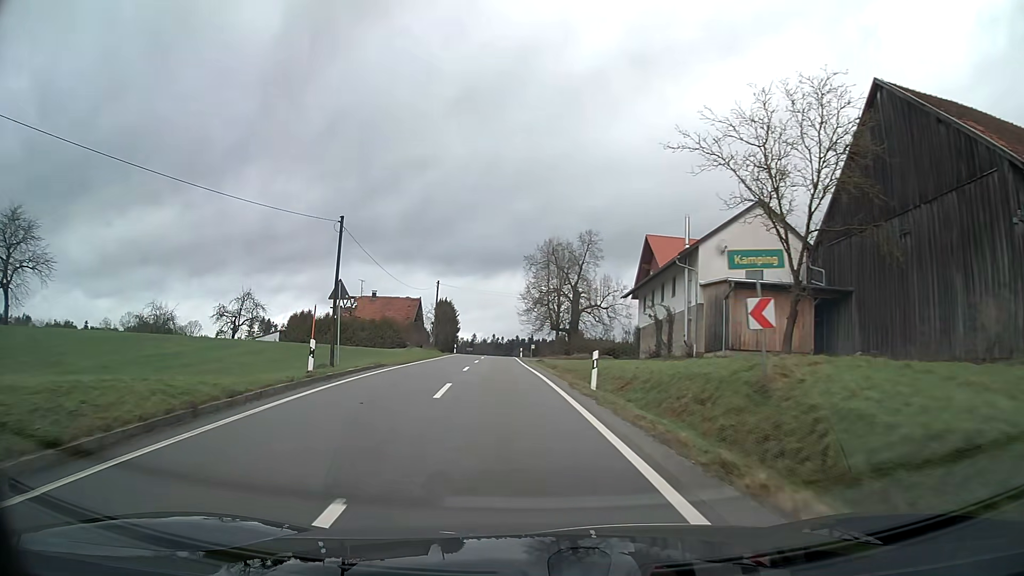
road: tertiary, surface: asphalt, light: Day
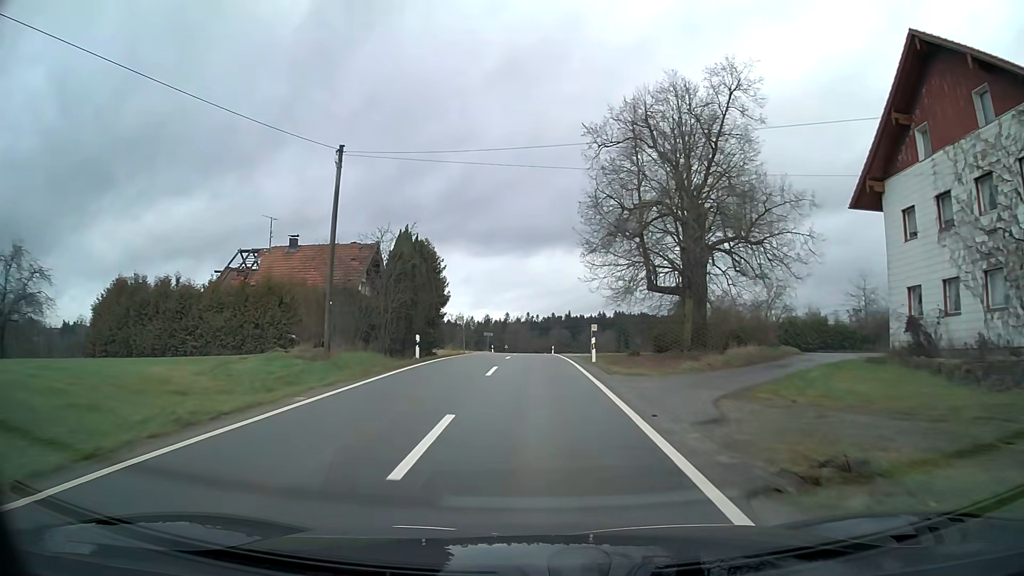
(-1.7, +43.7) m; -2°
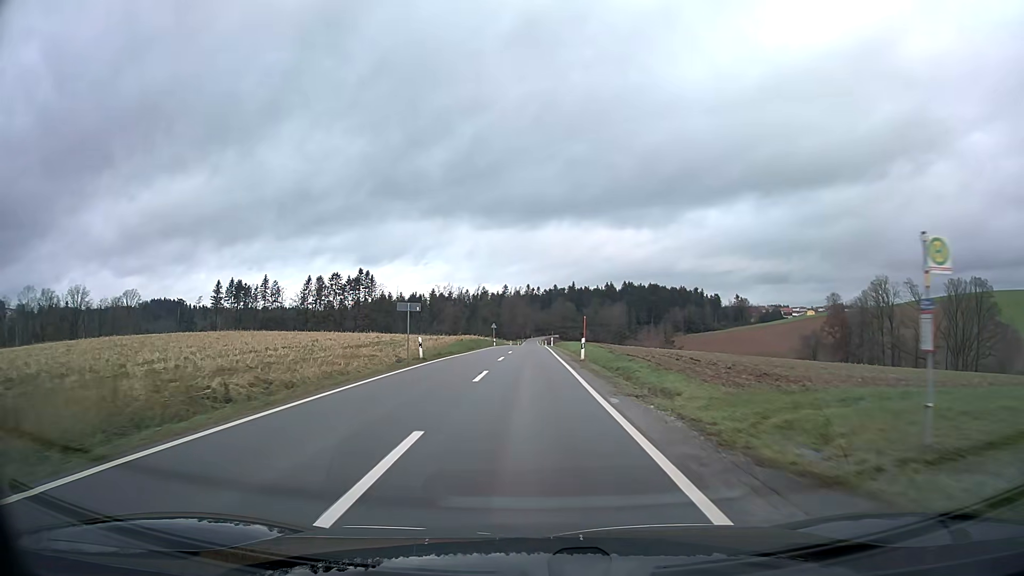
(0.0, +49.1) m; 0°
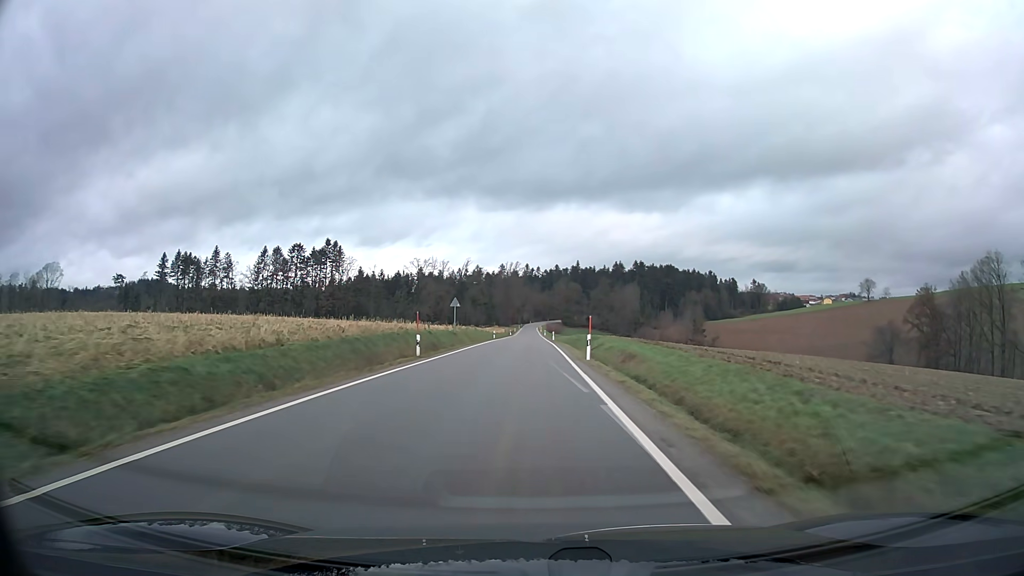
(+0.1, +53.1) m; 0°
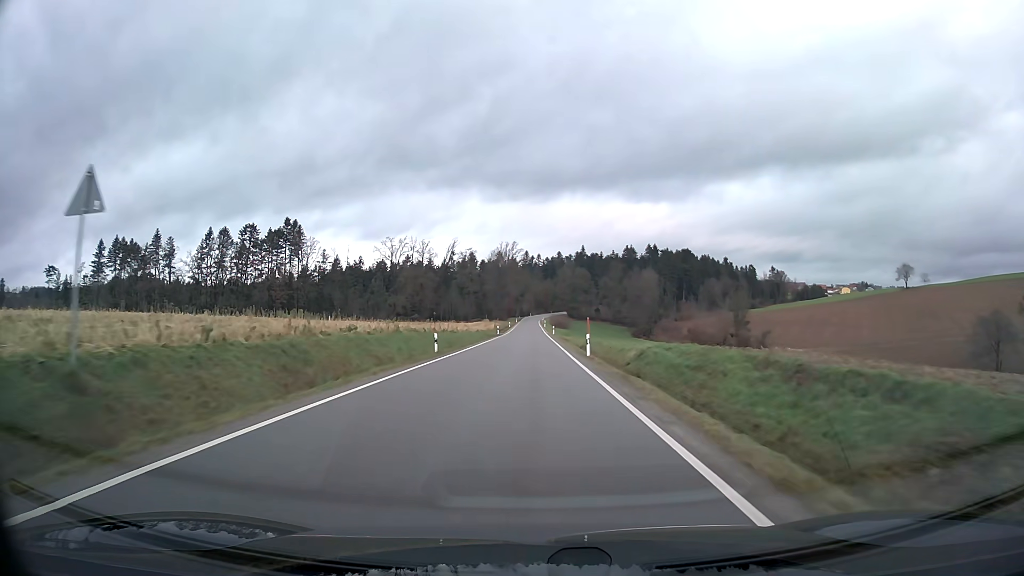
(-0.1, +47.5) m; 0°
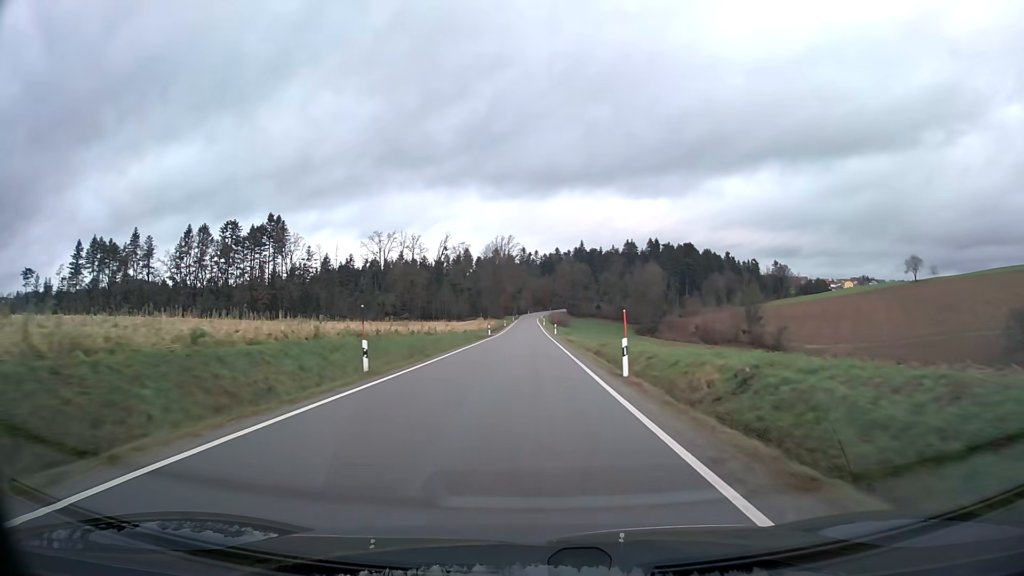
(0.0, +12.6) m; 0°
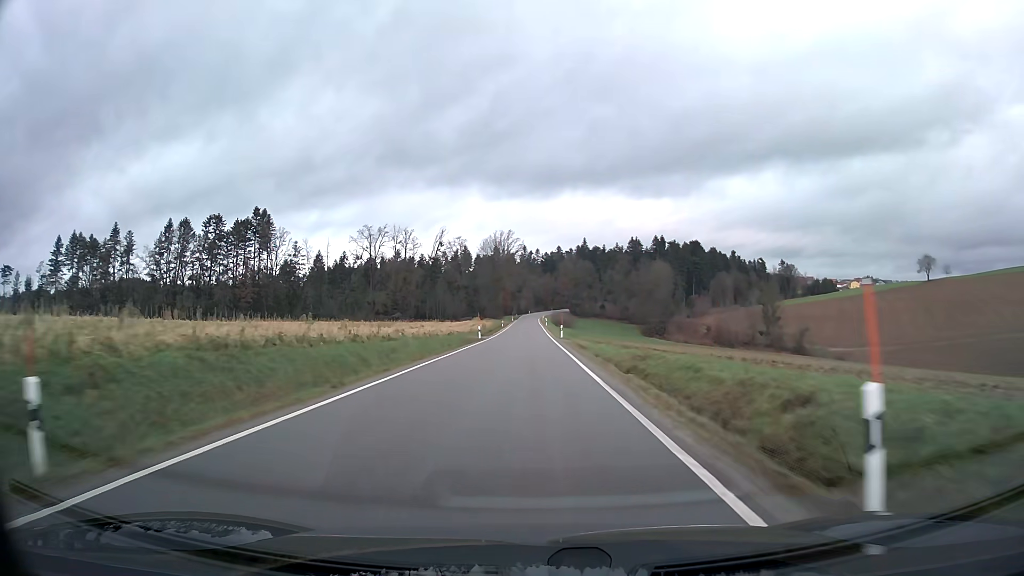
(0.0, +12.9) m; 0°
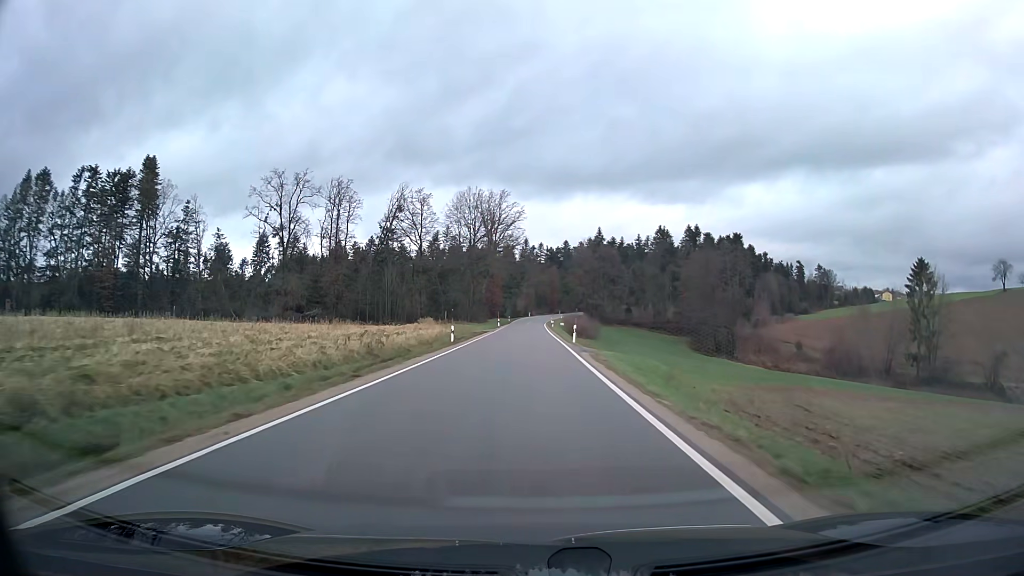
(-0.1, +68.0) m; 0°
